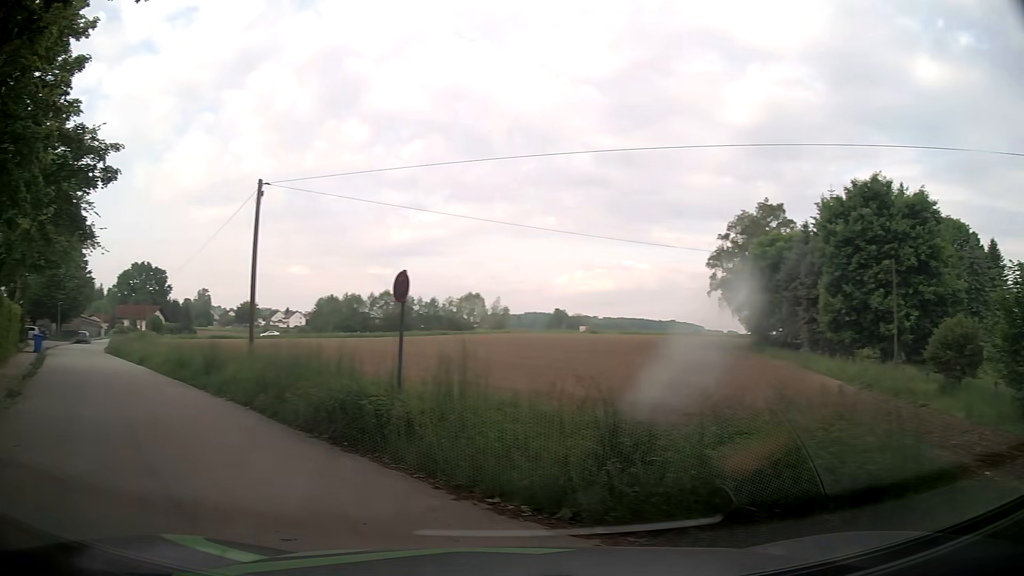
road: residential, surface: asphalt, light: Day
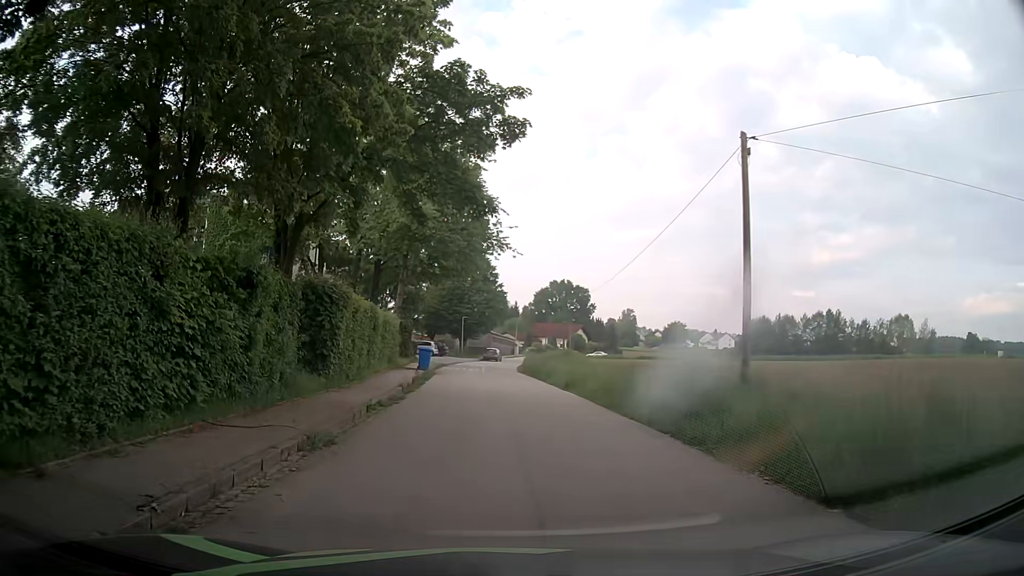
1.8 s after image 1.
(-3.4, +6.8) m; -38°
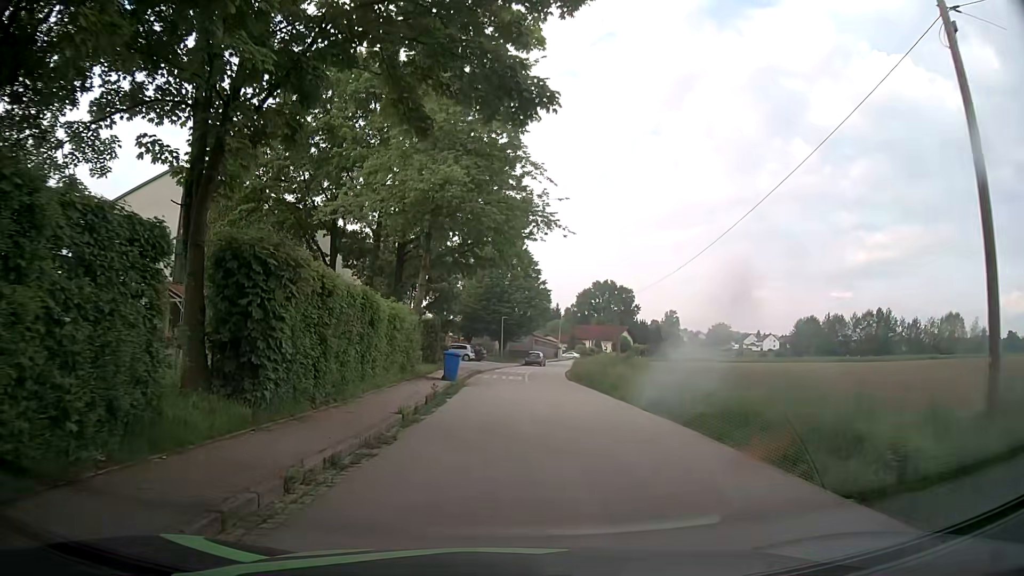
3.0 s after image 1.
(-0.3, +7.7) m; -5°
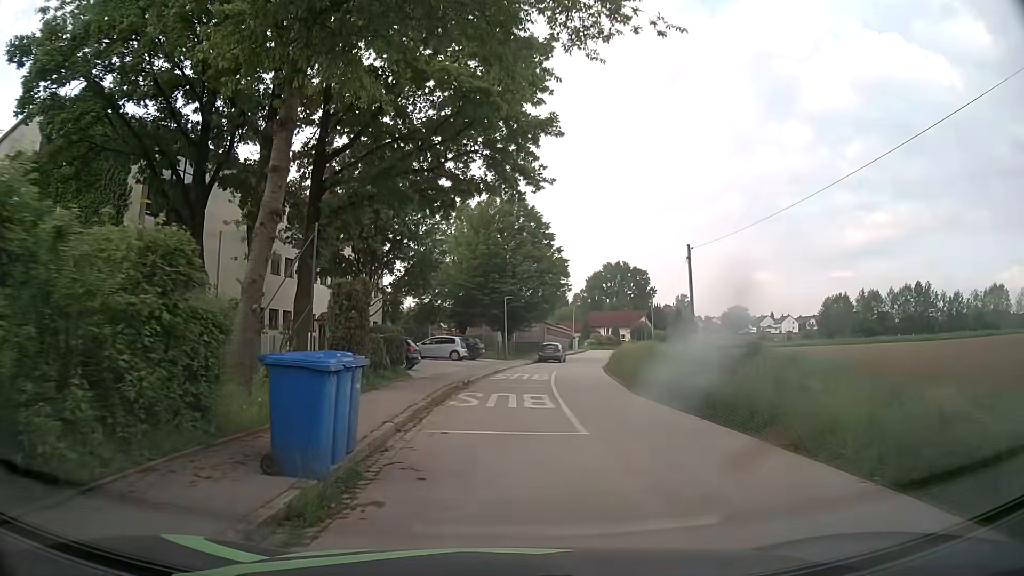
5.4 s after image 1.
(+0.3, +18.8) m; +1°
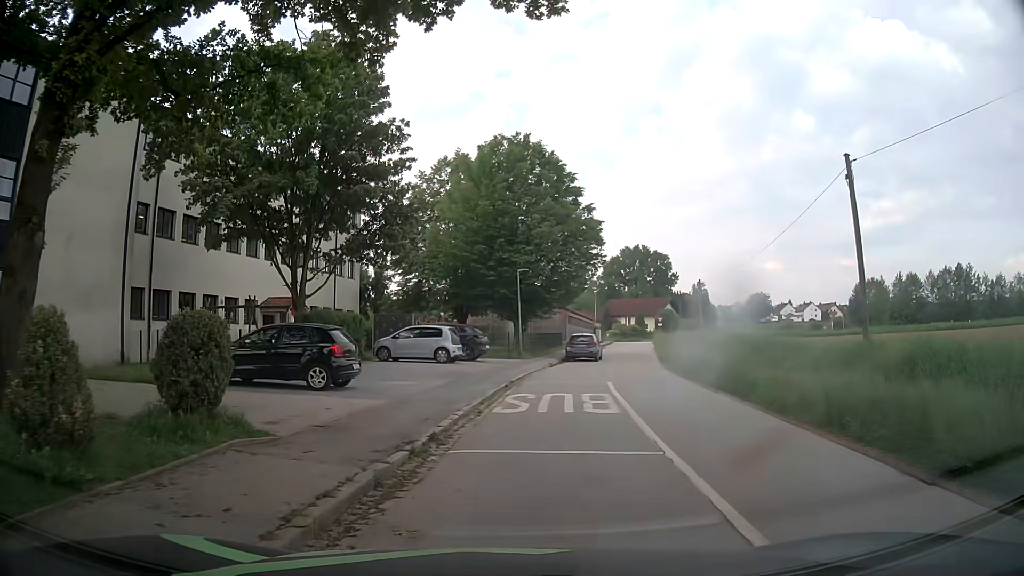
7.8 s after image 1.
(-0.2, +14.0) m; 0°
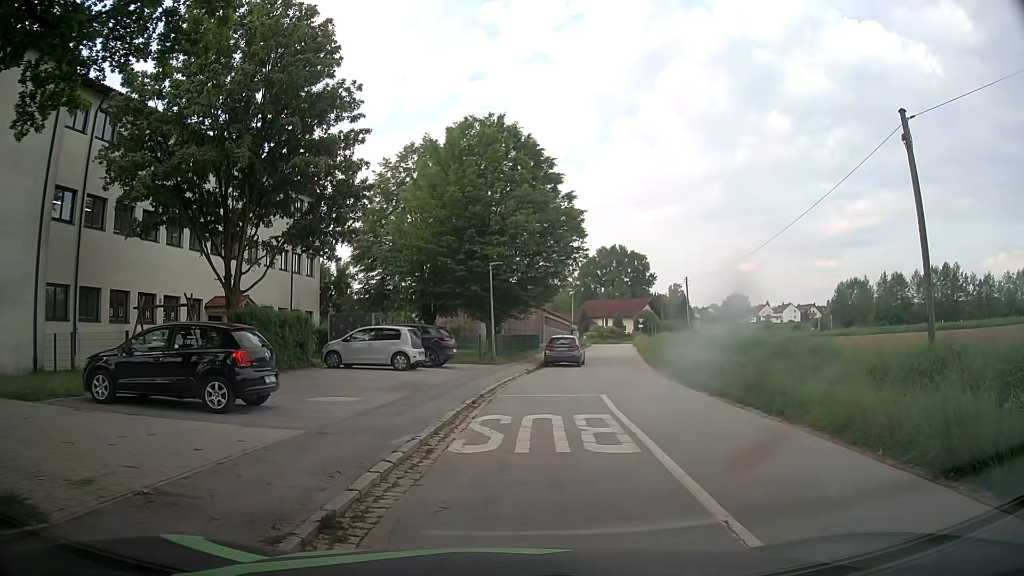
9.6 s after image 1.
(0.0, +3.6) m; 0°
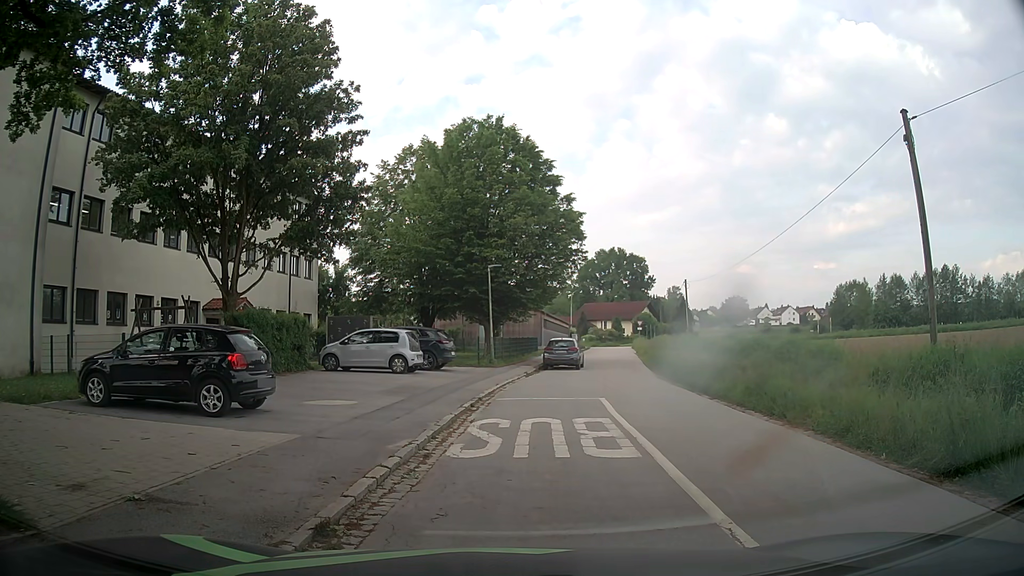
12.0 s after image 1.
(0.0, +0.2) m; 0°
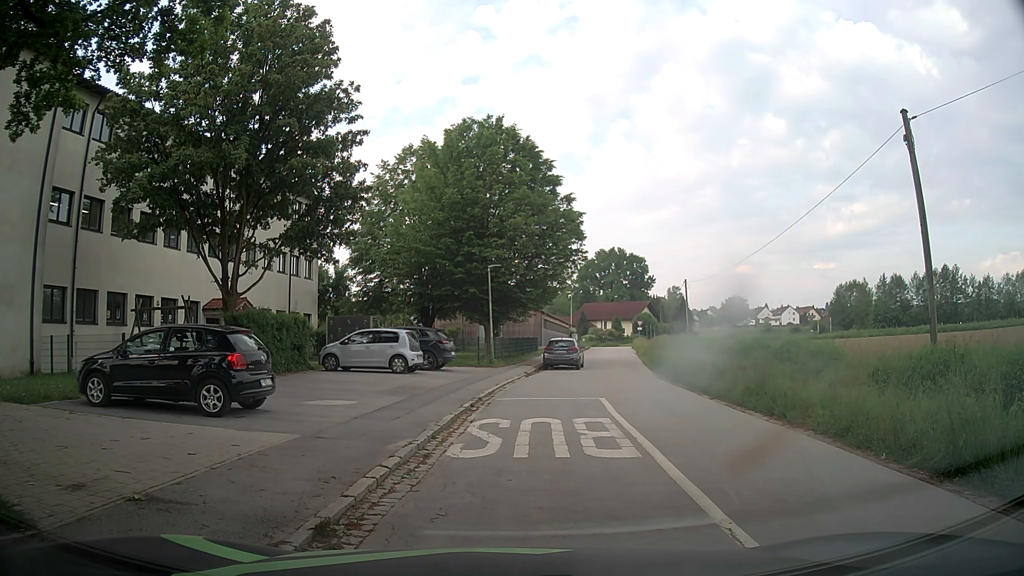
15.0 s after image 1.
(0.0, 0.0) m; 0°
